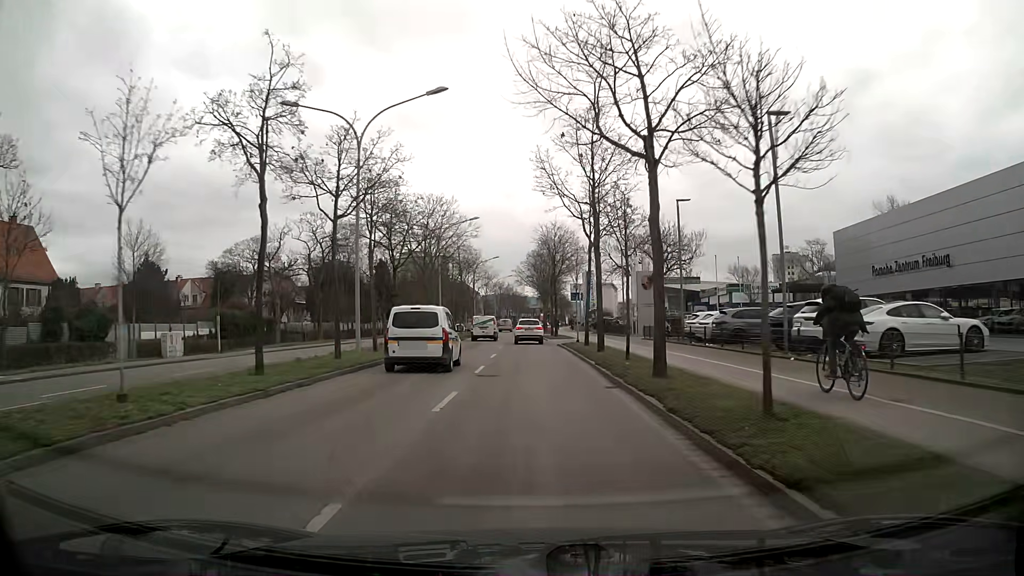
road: primary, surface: asphalt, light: Day
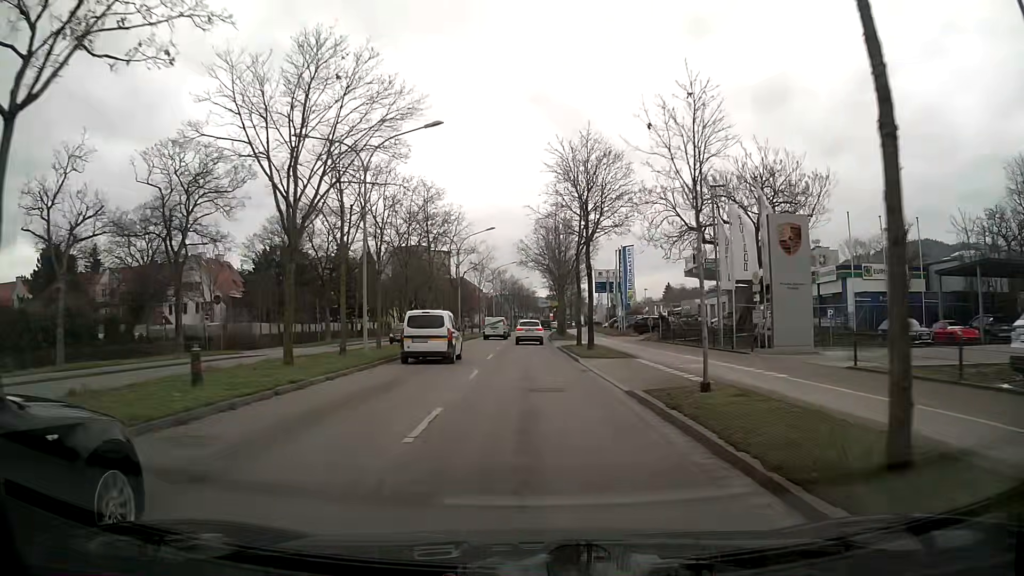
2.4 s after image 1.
(-0.2, +27.3) m; -1°
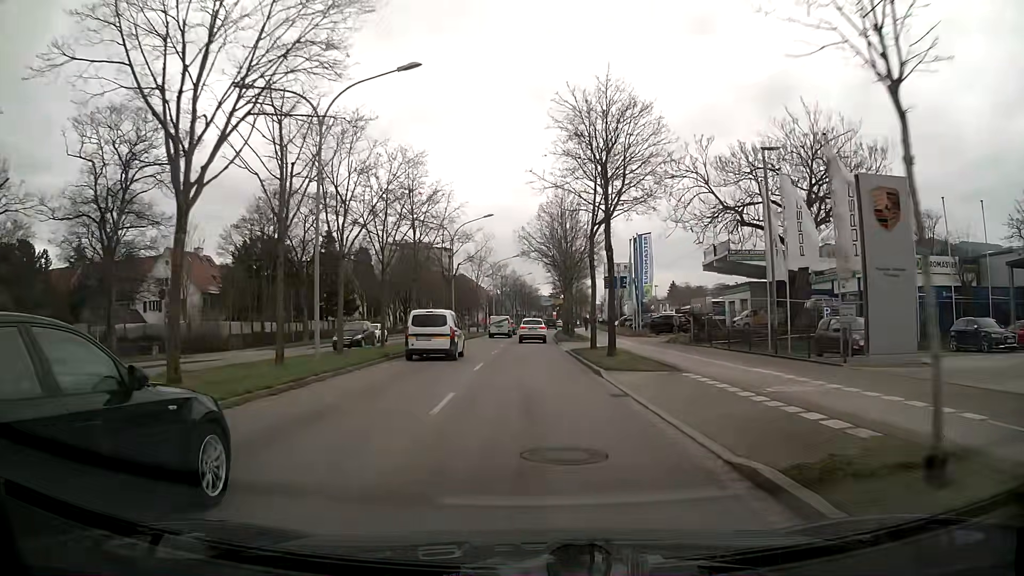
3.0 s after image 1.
(0.0, +6.9) m; 0°
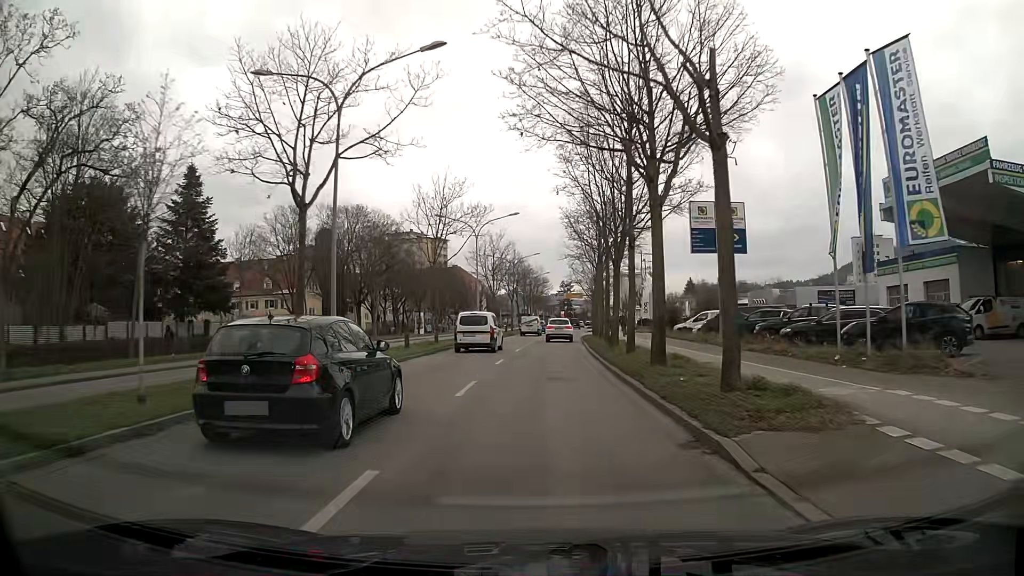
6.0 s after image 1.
(-0.3, +34.6) m; -1°
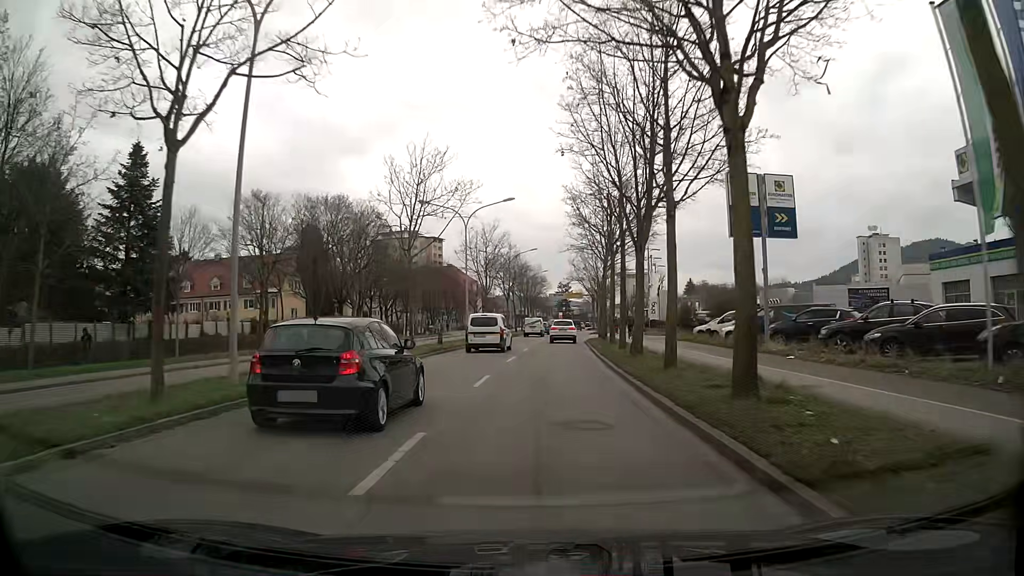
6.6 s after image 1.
(0.0, +6.9) m; 0°
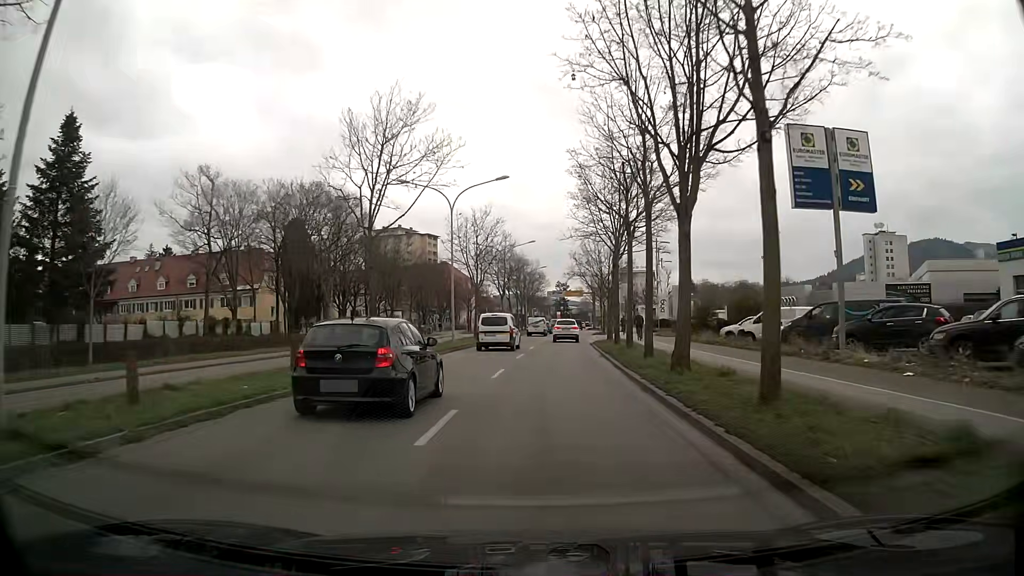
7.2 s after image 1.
(0.0, +6.9) m; 0°
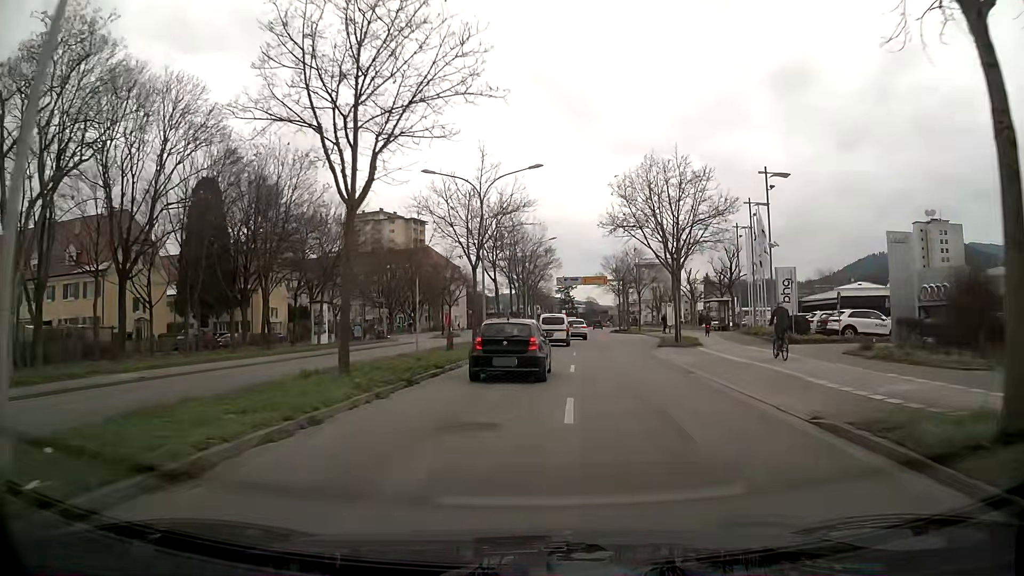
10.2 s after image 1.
(+0.1, +34.6) m; 0°
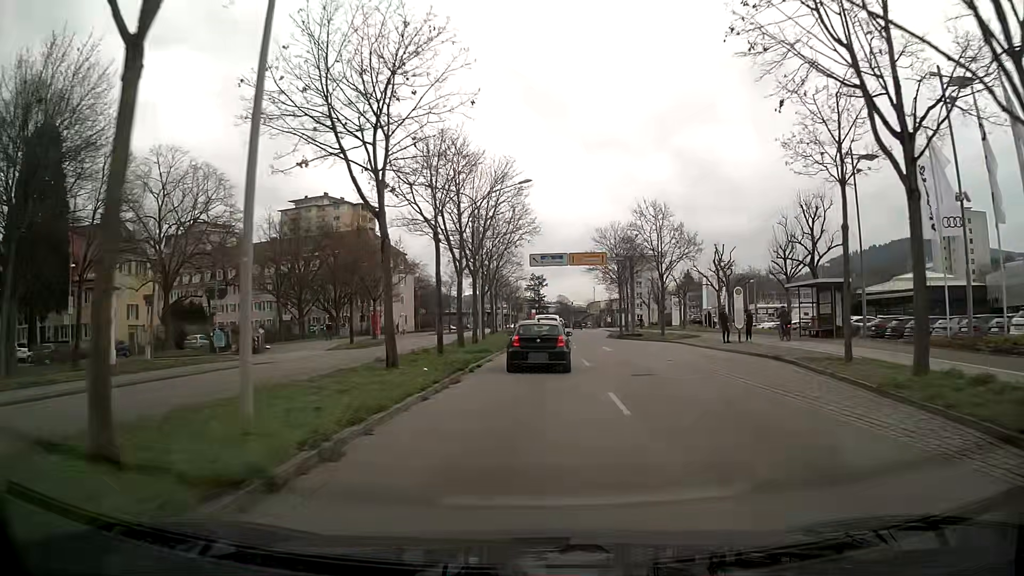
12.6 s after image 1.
(+0.5, +28.3) m; +3°
(0, +10) (0, +20) (0, +30) (0, +40) (+1, +50) (0, +60) (0, +70) (0, +80) (0, +90) (0, +100) m
